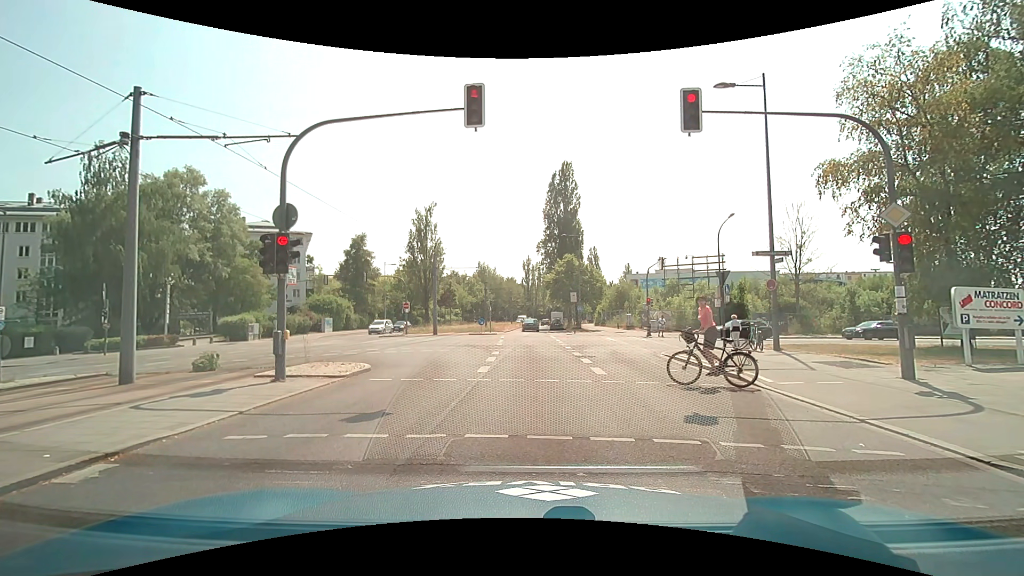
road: secondary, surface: asphalt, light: Day
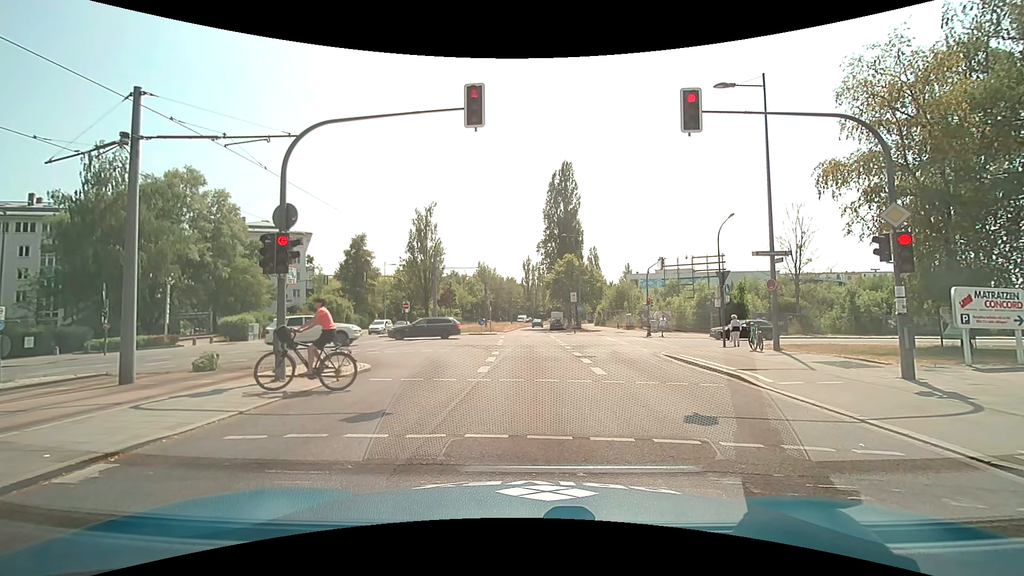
(0.0, 0.0) m; 0°
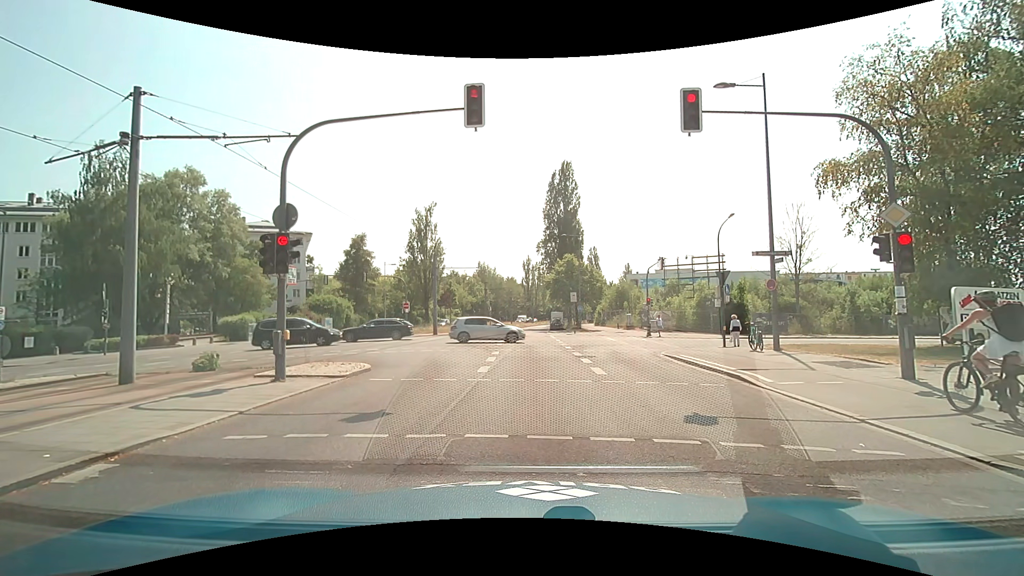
(0.0, 0.0) m; 0°
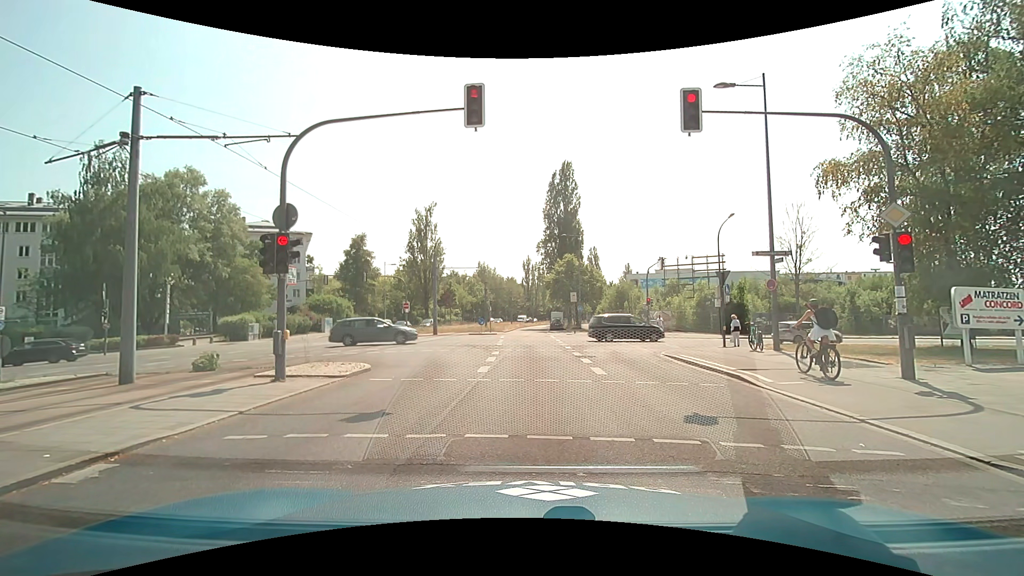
(0.0, 0.0) m; 0°
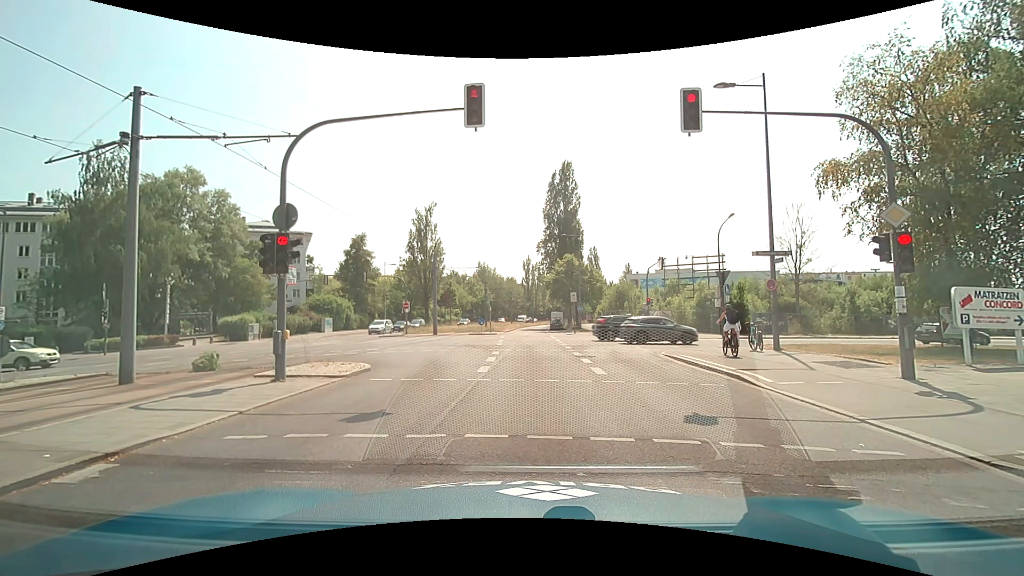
(0.0, 0.0) m; 0°
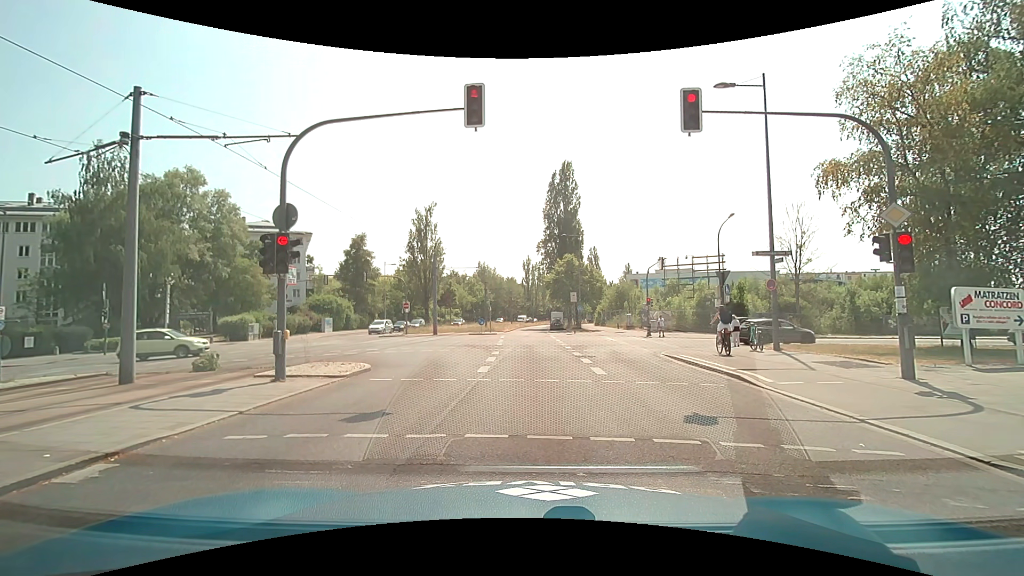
(0.0, 0.0) m; 0°
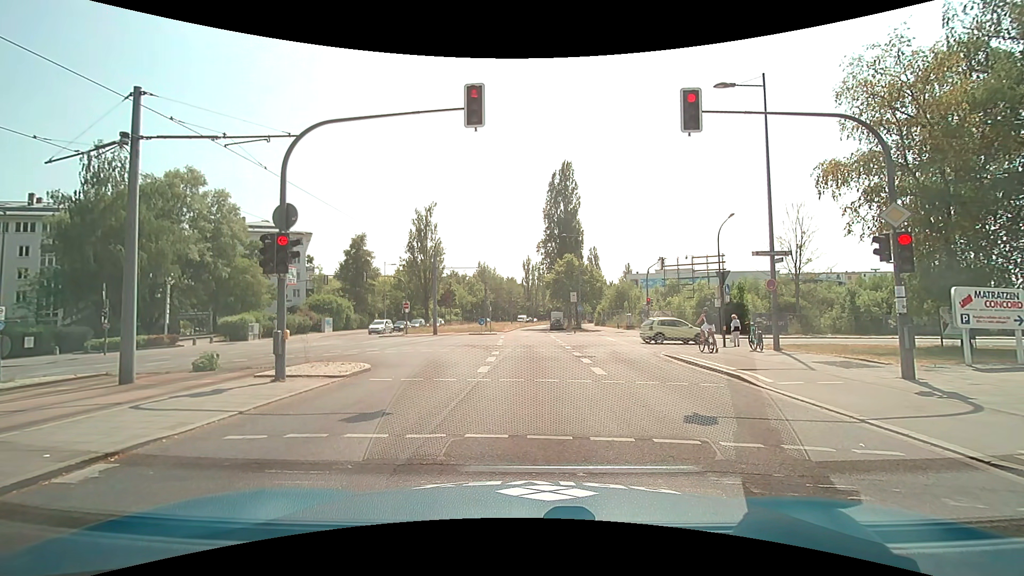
(0.0, 0.0) m; 0°
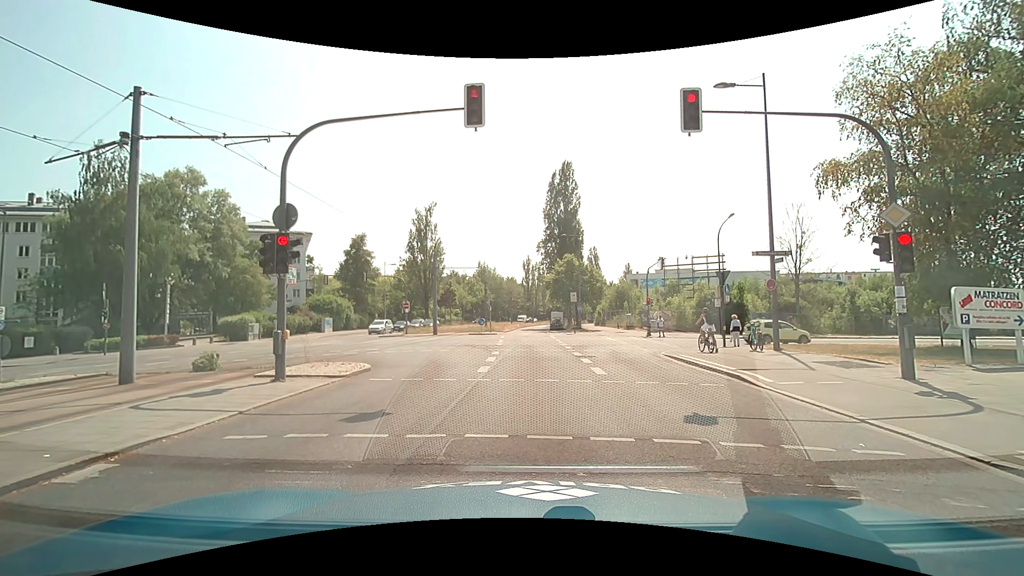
(0.0, 0.0) m; 0°
(0, +10) (+1, +20) (+1, +30) (+1, +40) (+1, +50) (+2, +60) (+2, +70) (+3, +80) (+4, +90) (+5, +100) m
